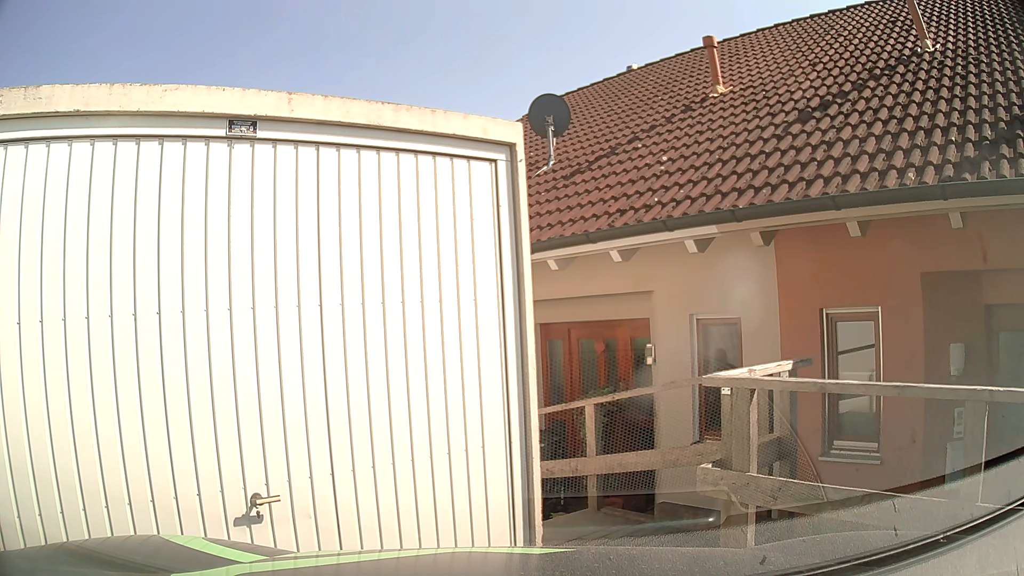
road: residential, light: Day
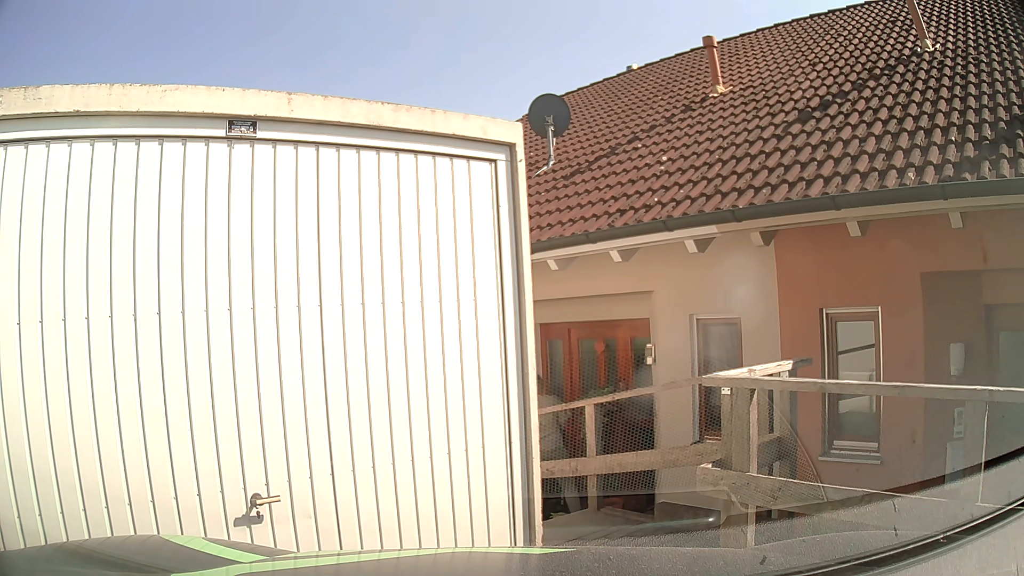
(0.0, 0.0) m; 0°
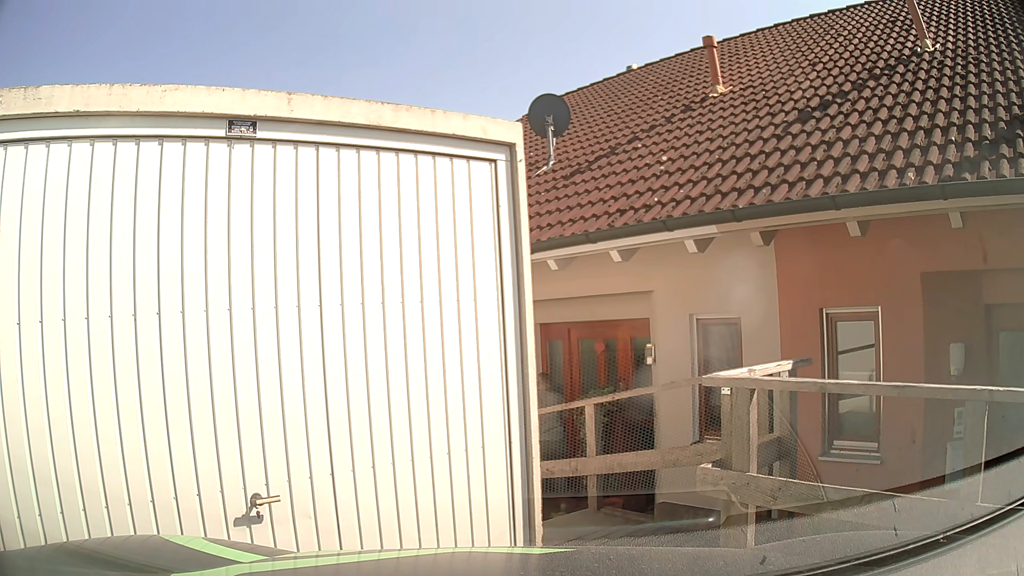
(0.0, 0.0) m; 0°
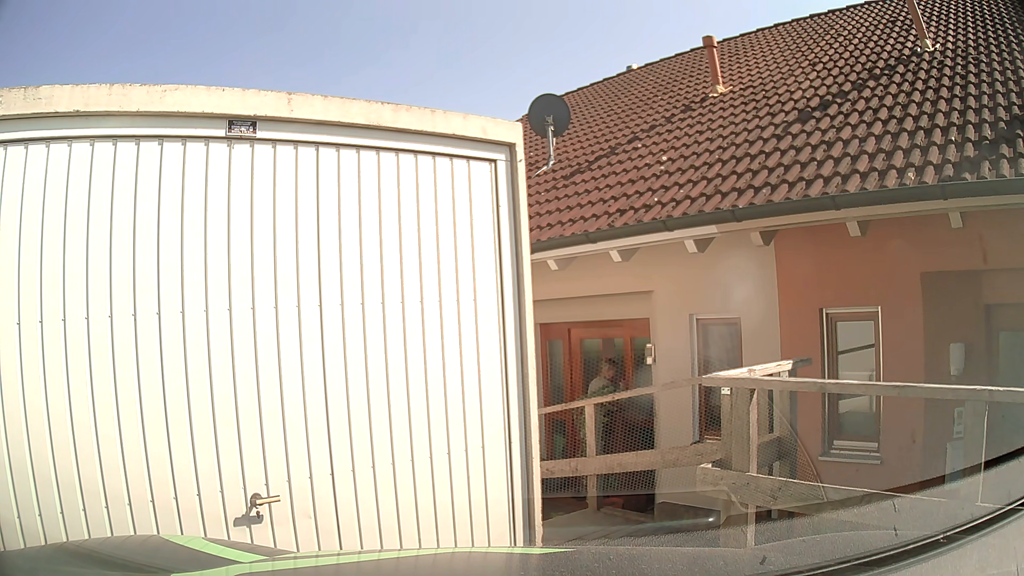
(0.0, 0.0) m; 0°
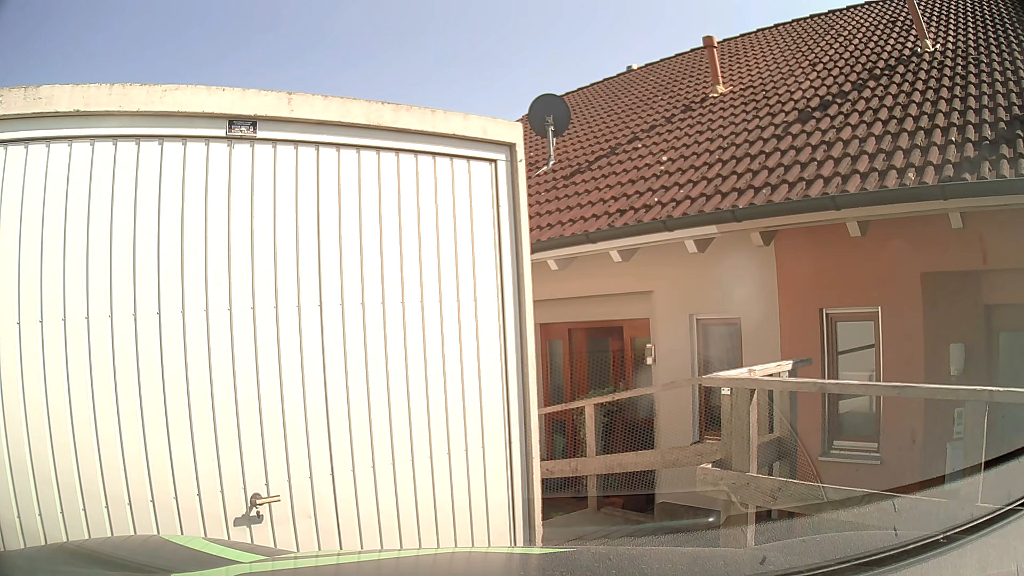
(0.0, 0.0) m; 0°
